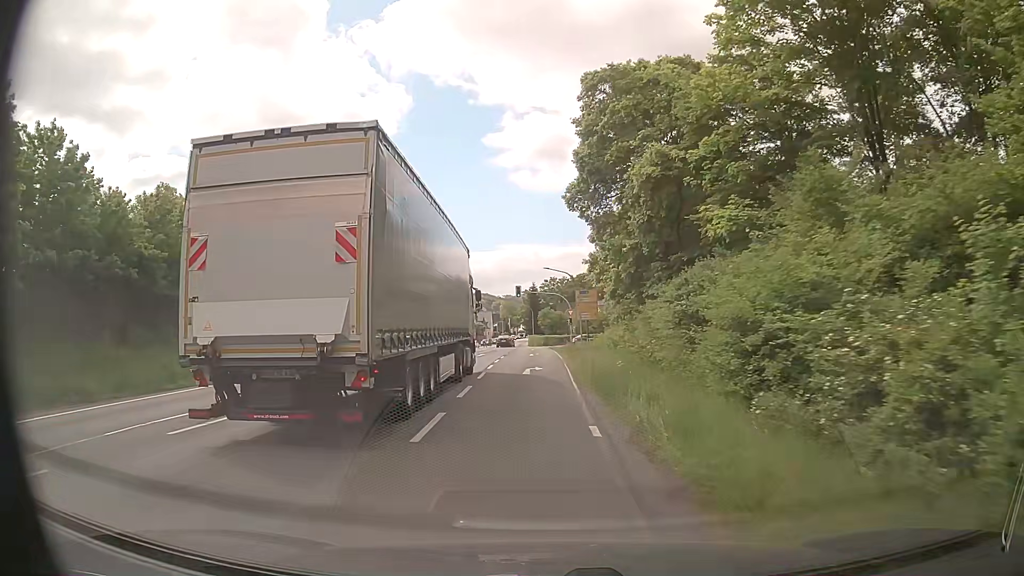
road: primary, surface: asphalt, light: Day
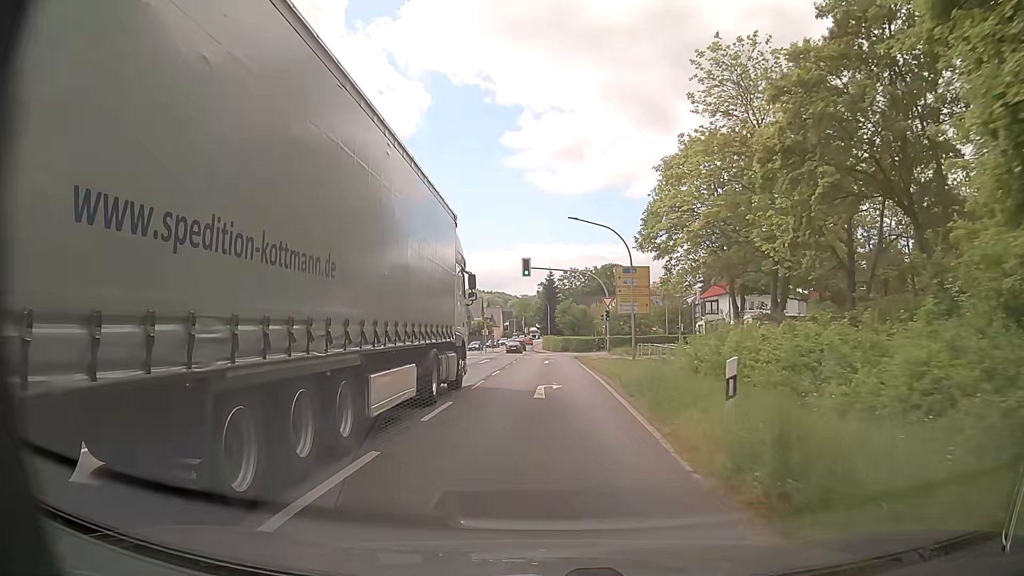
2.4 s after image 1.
(-0.6, +28.0) m; -1°
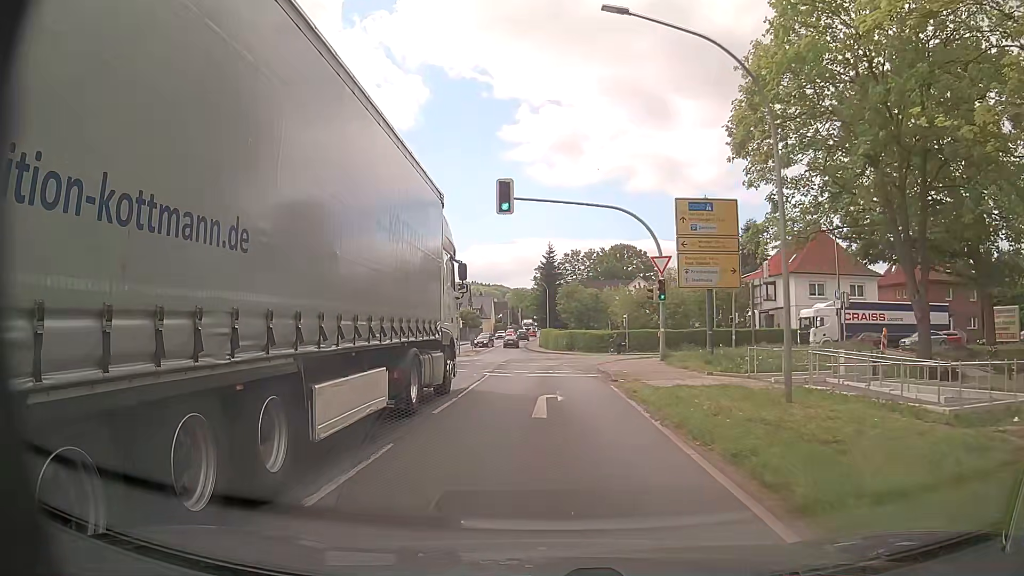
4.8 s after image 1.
(0.0, +23.7) m; 0°
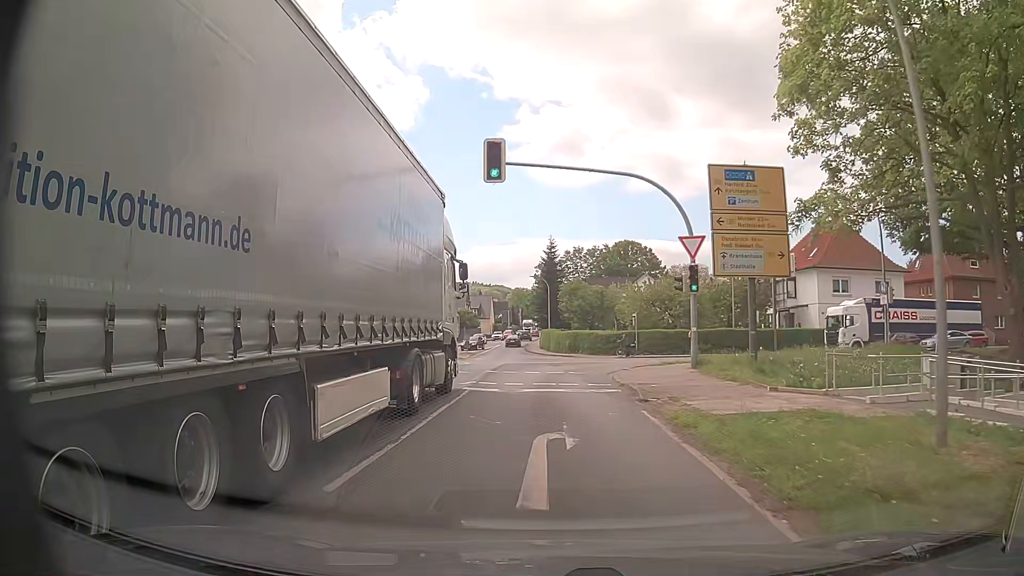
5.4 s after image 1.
(0.0, +5.5) m; 0°
